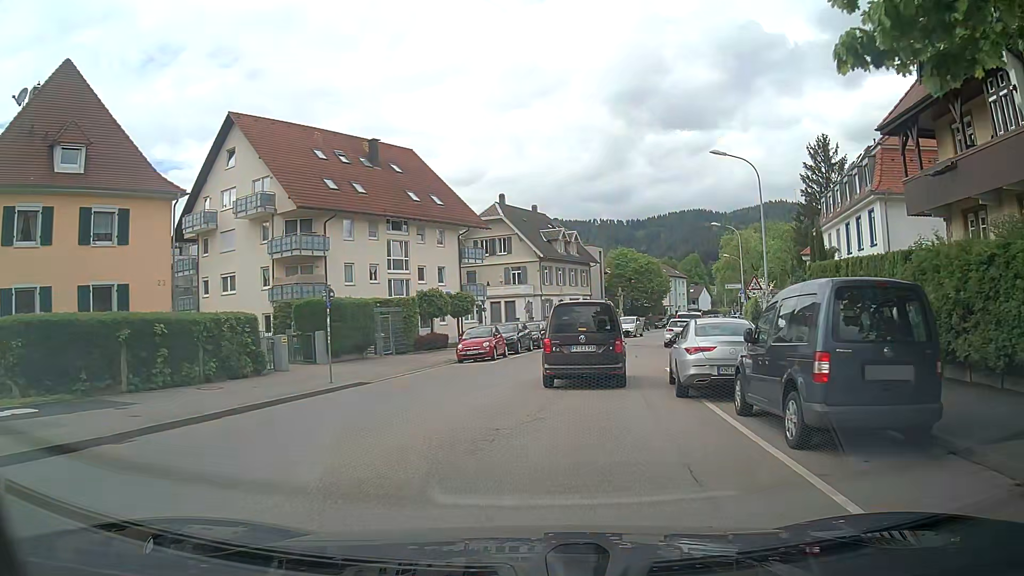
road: unclassified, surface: asphalt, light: Day
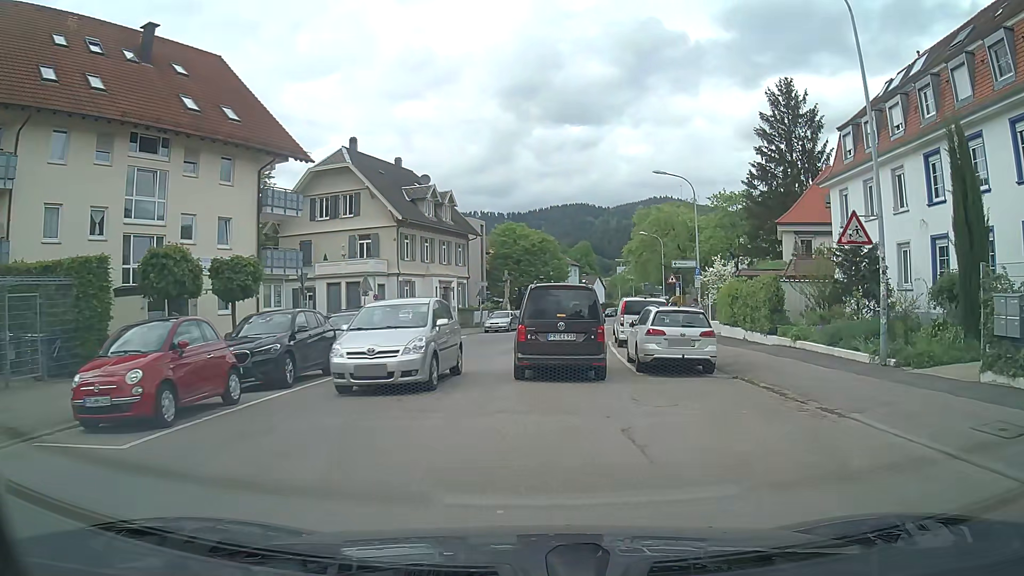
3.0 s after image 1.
(+1.6, +19.5) m; +10°
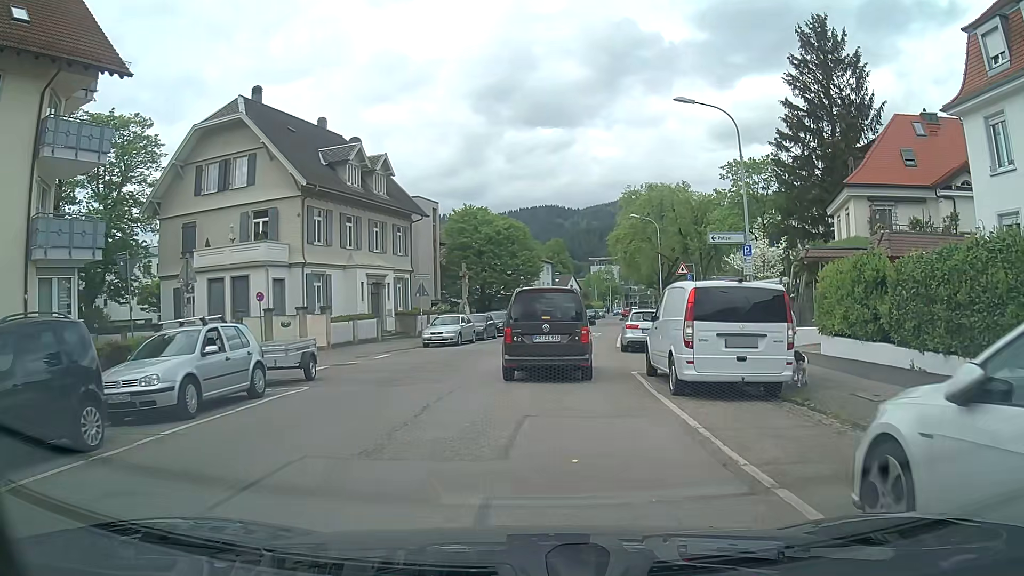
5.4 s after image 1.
(+0.6, +14.2) m; +3°
